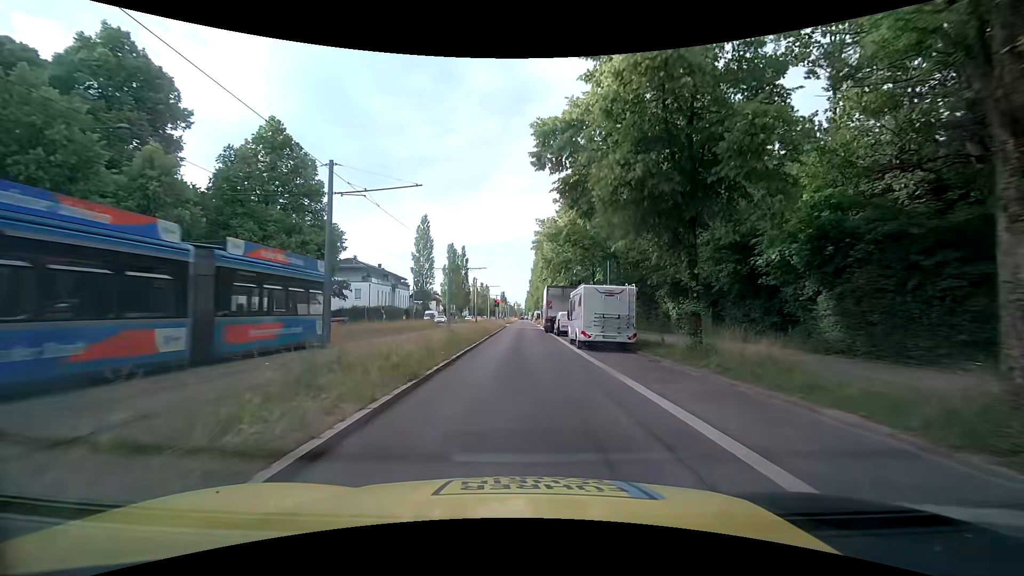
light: Day
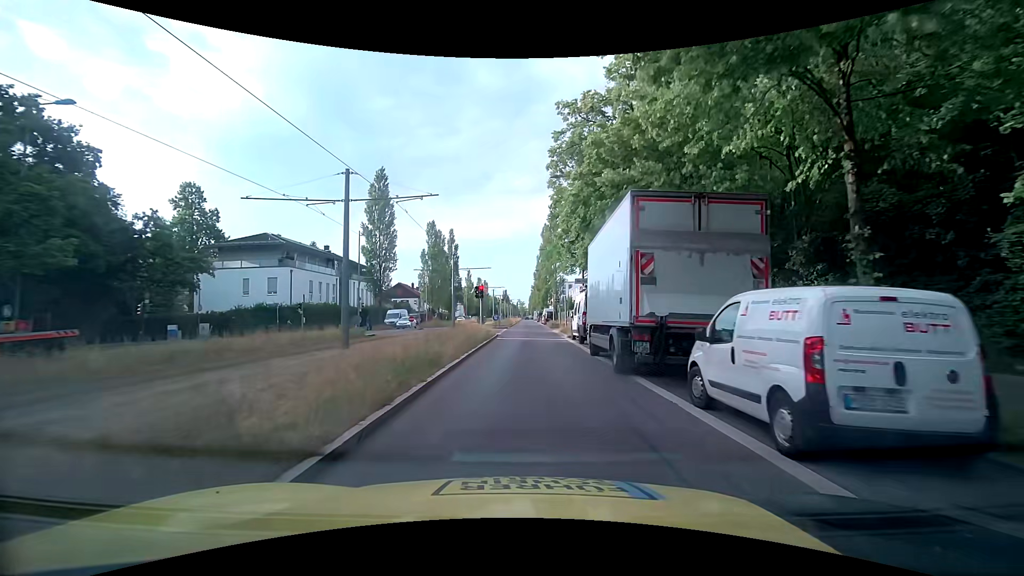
(-0.1, +29.0) m; 0°
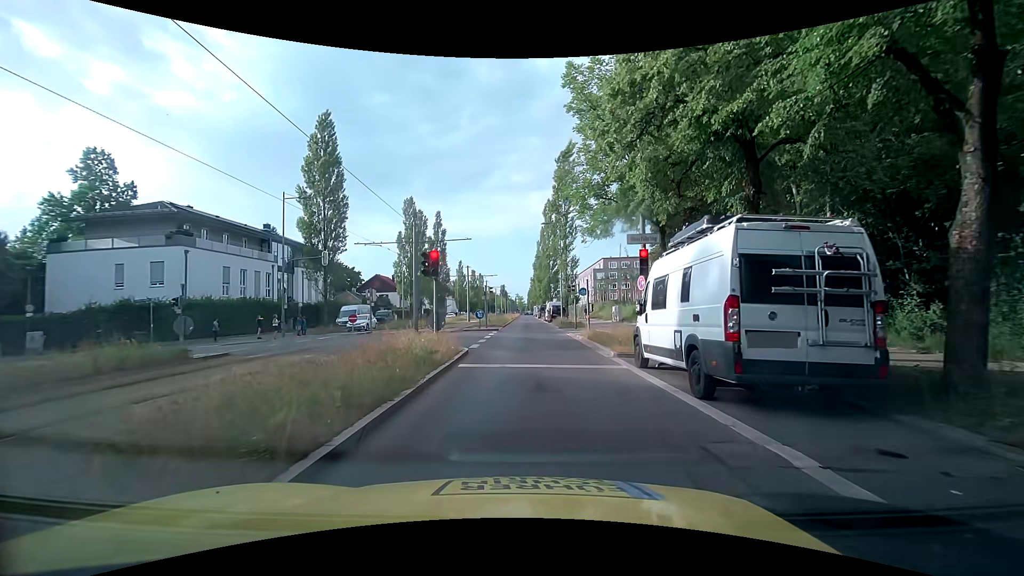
(0.0, +16.0) m; +1°
(0, +10) (0, +20) (0, +30) (0, +40) (0, +50) (0, +60) (0, +70) (0, +80) (0, +90) (-1, +100) m
